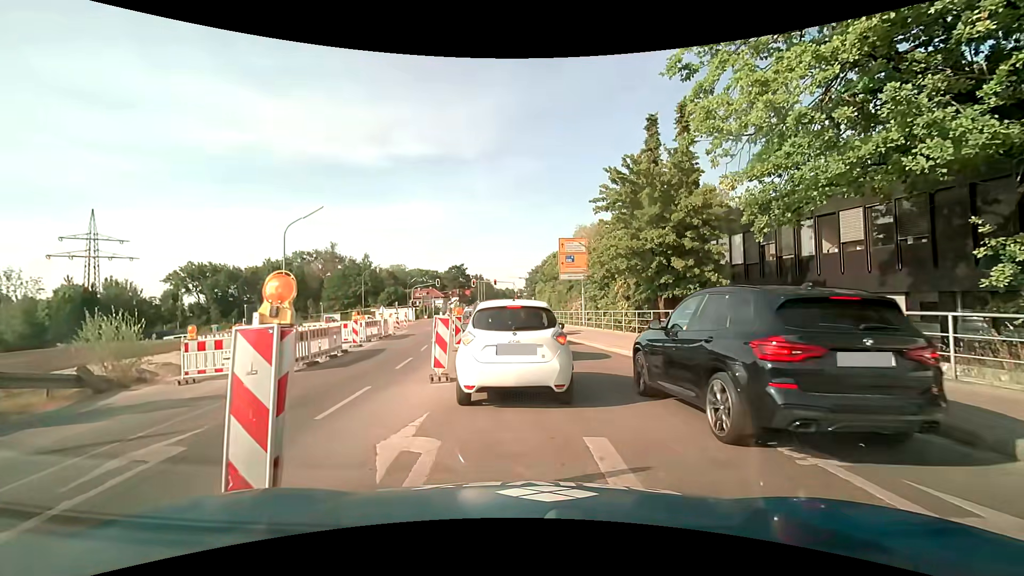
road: secondary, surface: asphalt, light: Day
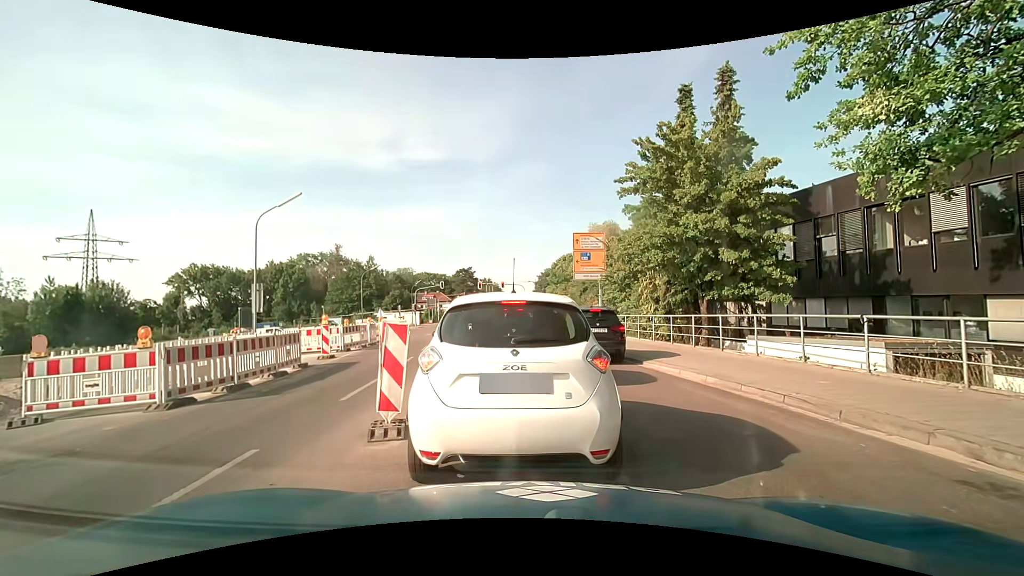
(0.0, +4.1) m; -2°
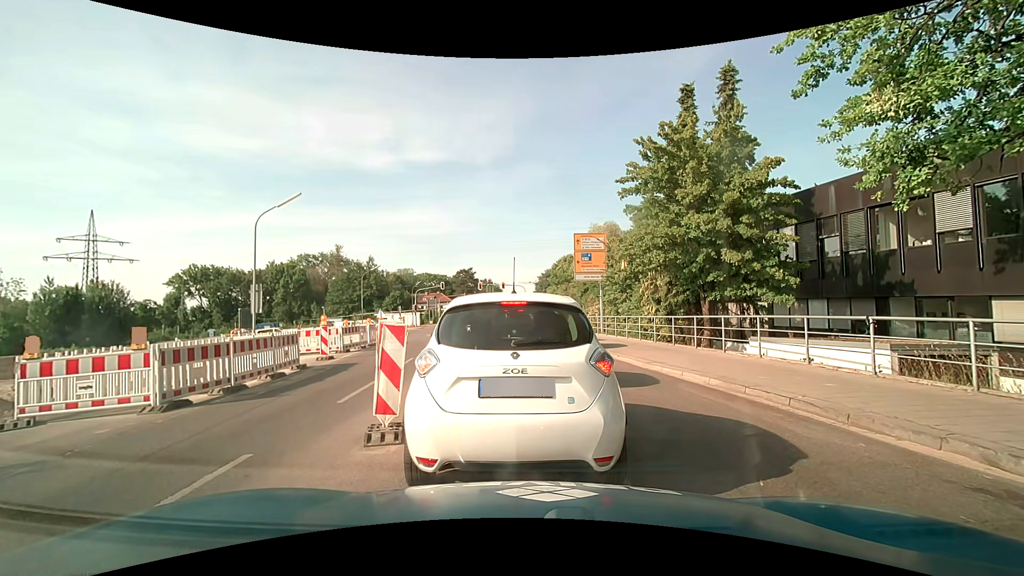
(0.0, +0.2) m; 0°
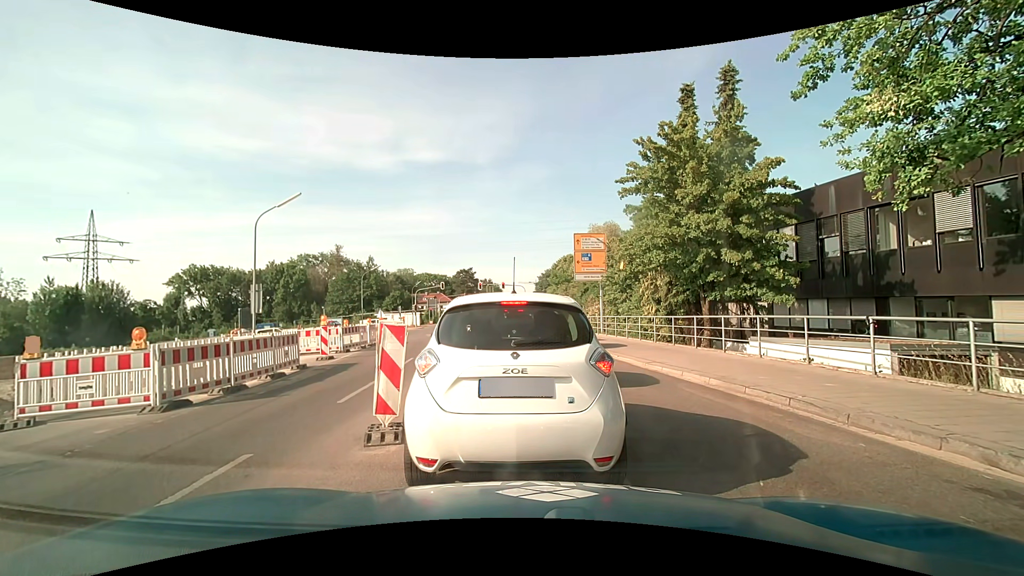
(0.0, 0.0) m; 0°
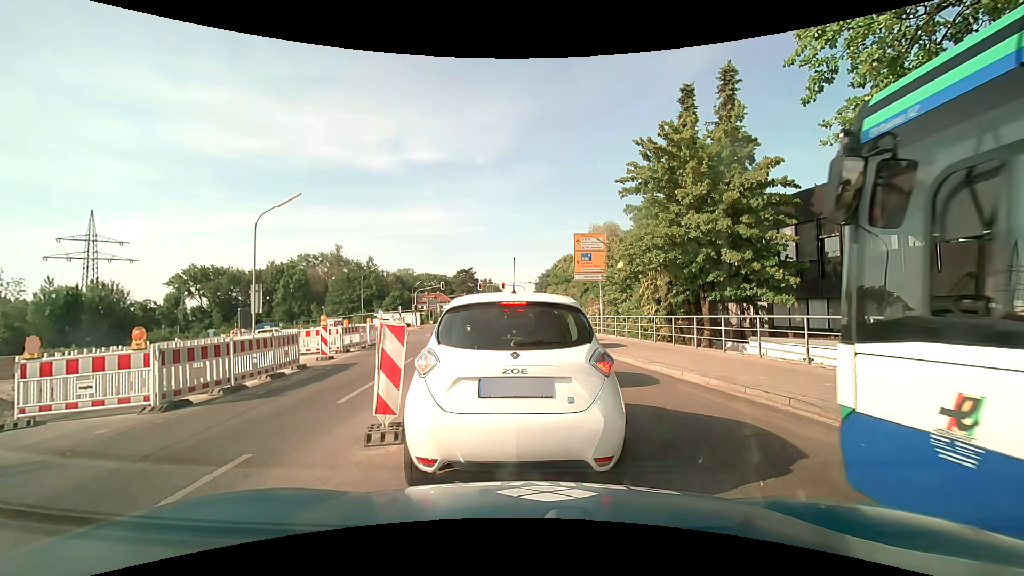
(0.0, 0.0) m; 0°
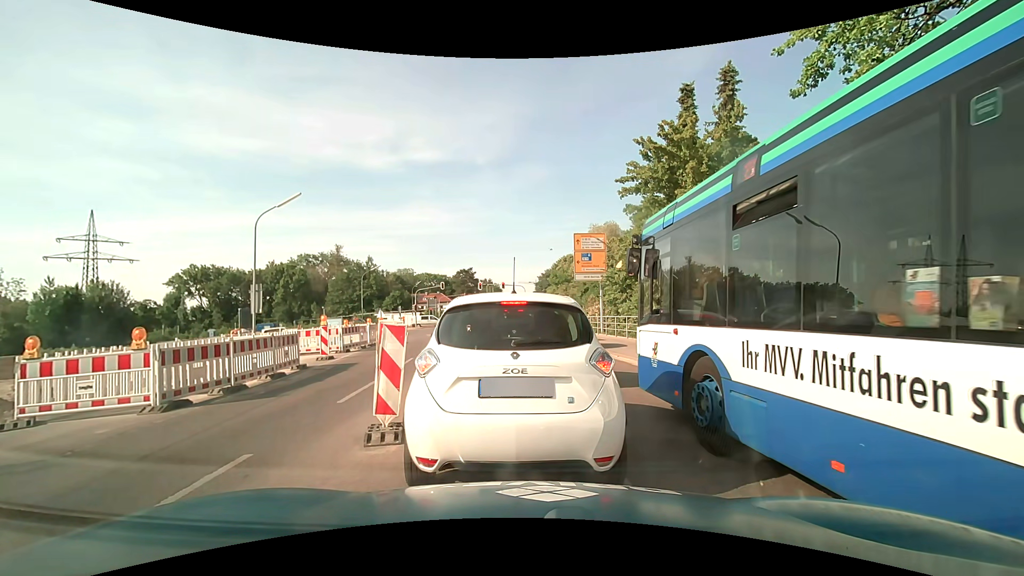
(0.0, 0.0) m; 0°
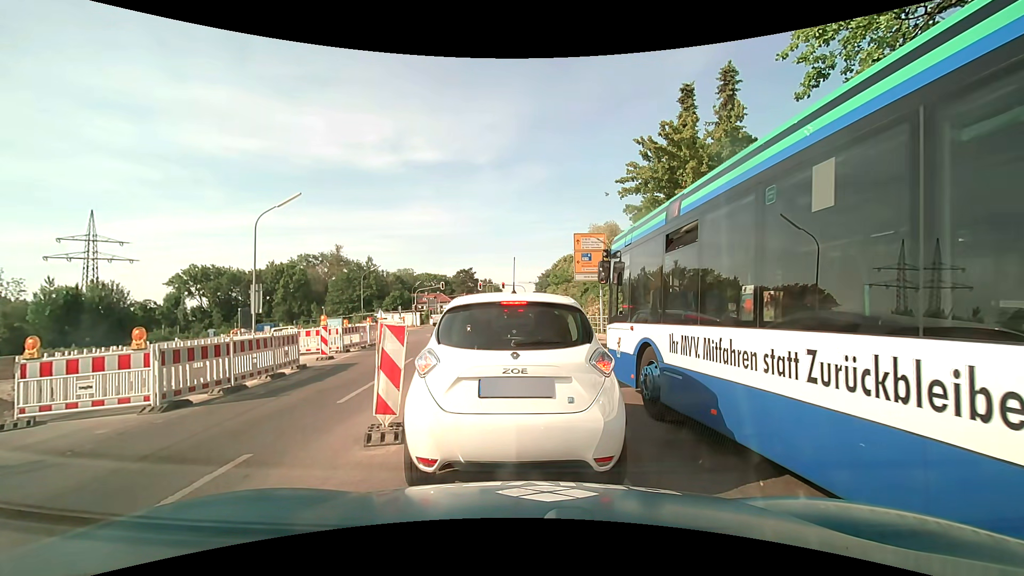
(0.0, 0.0) m; 0°
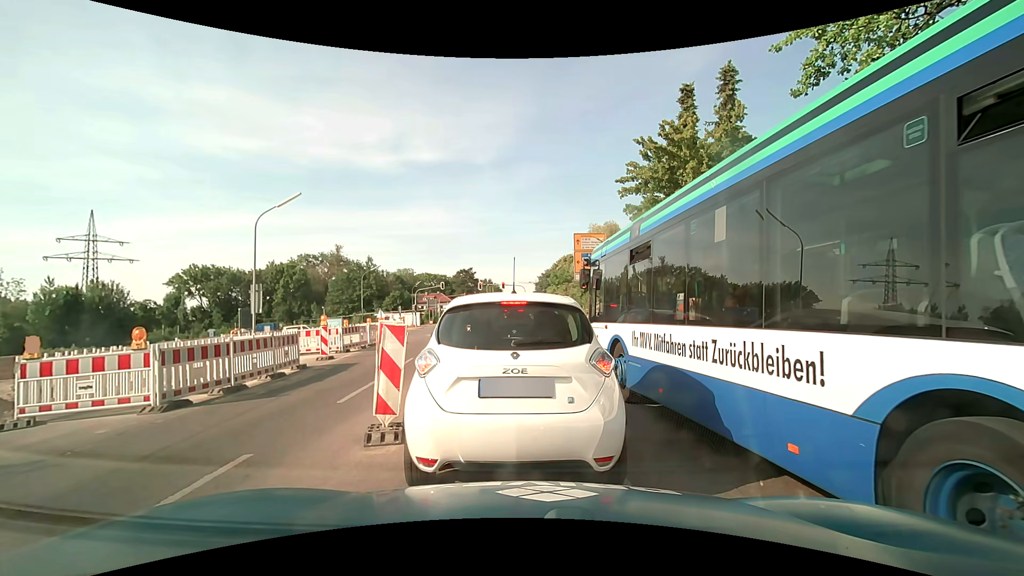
(0.0, 0.0) m; 0°
